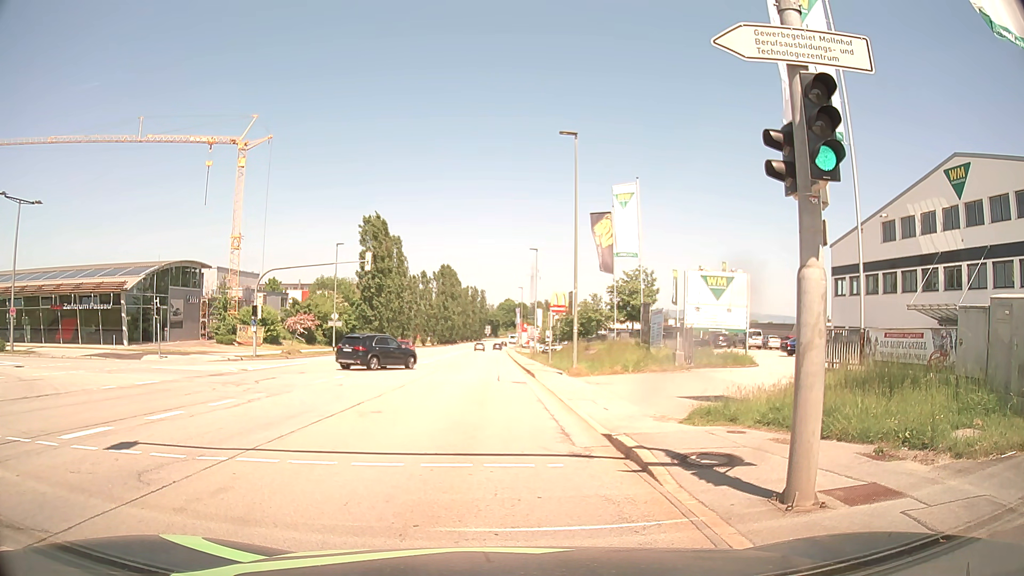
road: secondary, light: Day
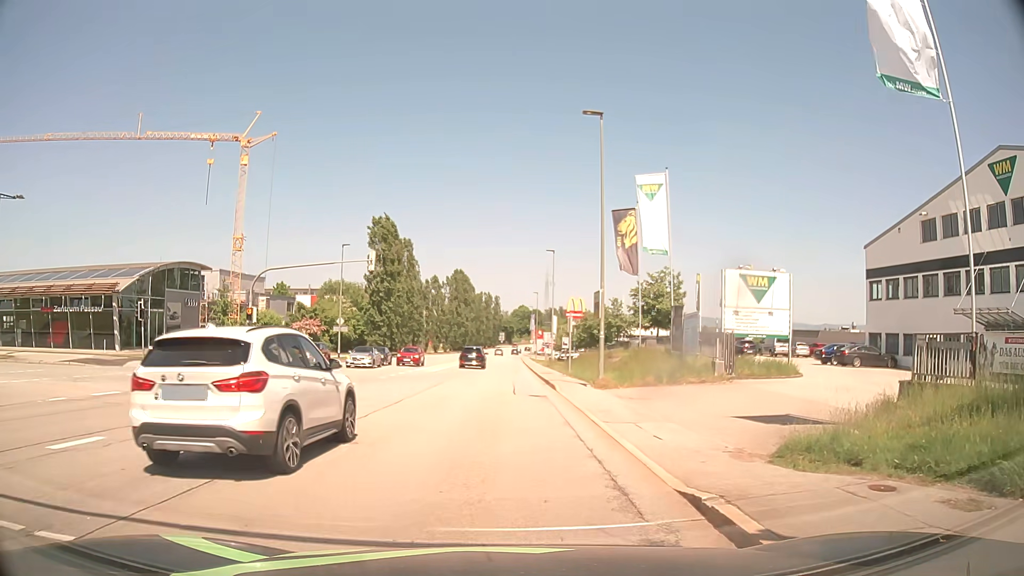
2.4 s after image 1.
(0.0, +3.9) m; -1°
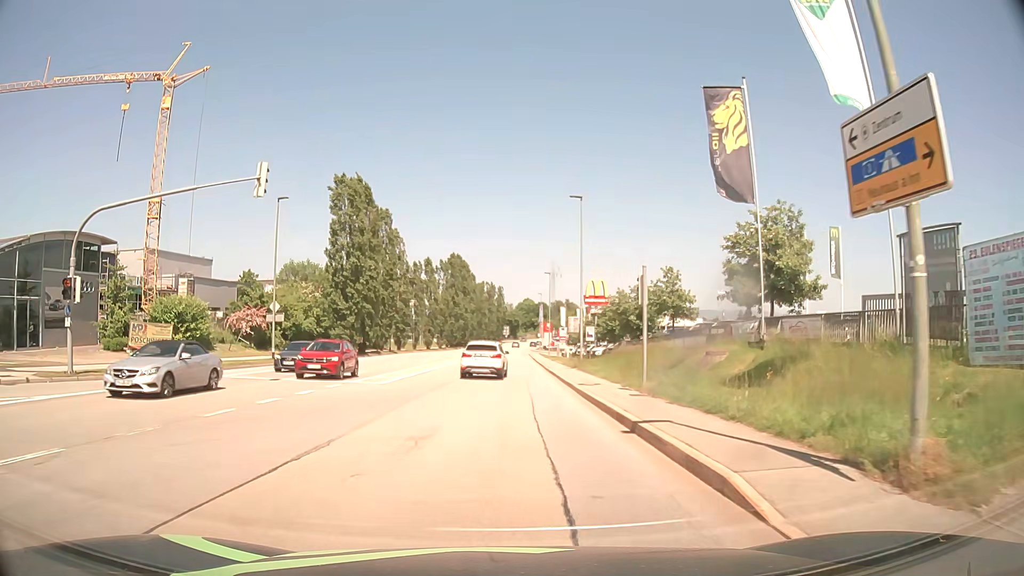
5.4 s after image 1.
(0.0, +20.1) m; 0°
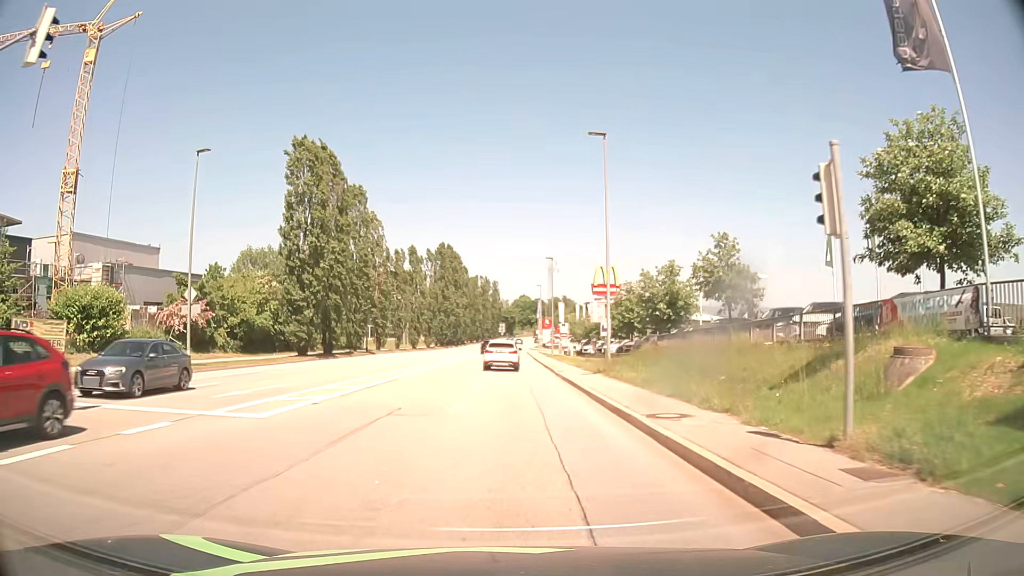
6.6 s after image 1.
(0.0, +12.1) m; 0°
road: tertiary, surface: asphalt
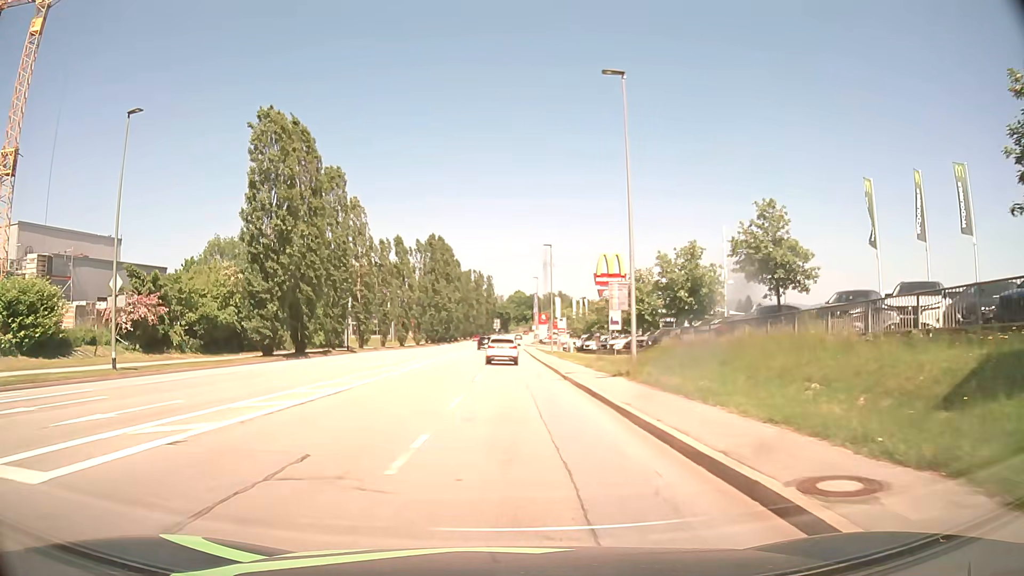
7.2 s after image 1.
(0.0, +6.5) m; 0°
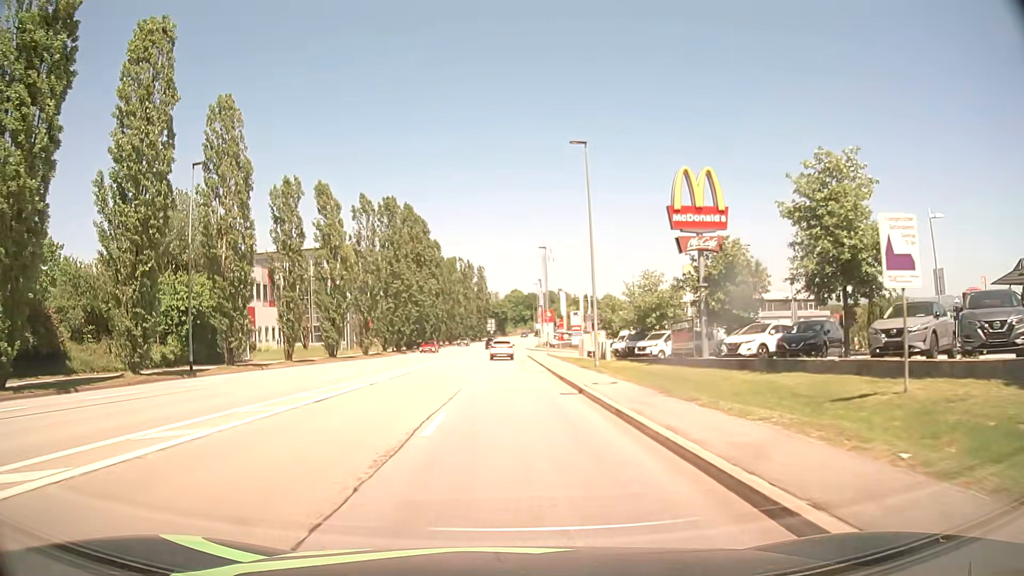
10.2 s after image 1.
(+0.3, +33.1) m; +1°
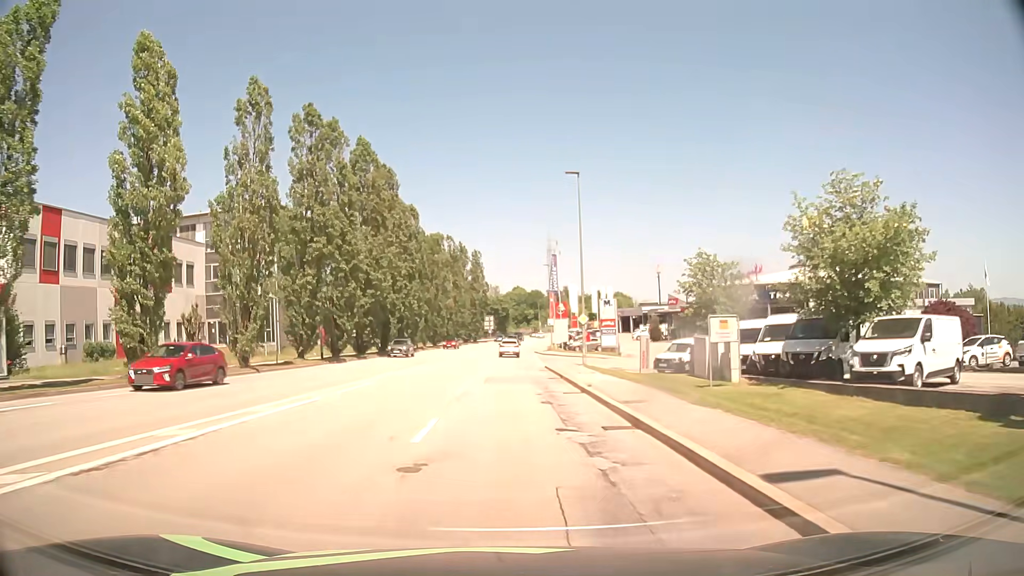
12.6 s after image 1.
(-0.2, +29.3) m; -1°
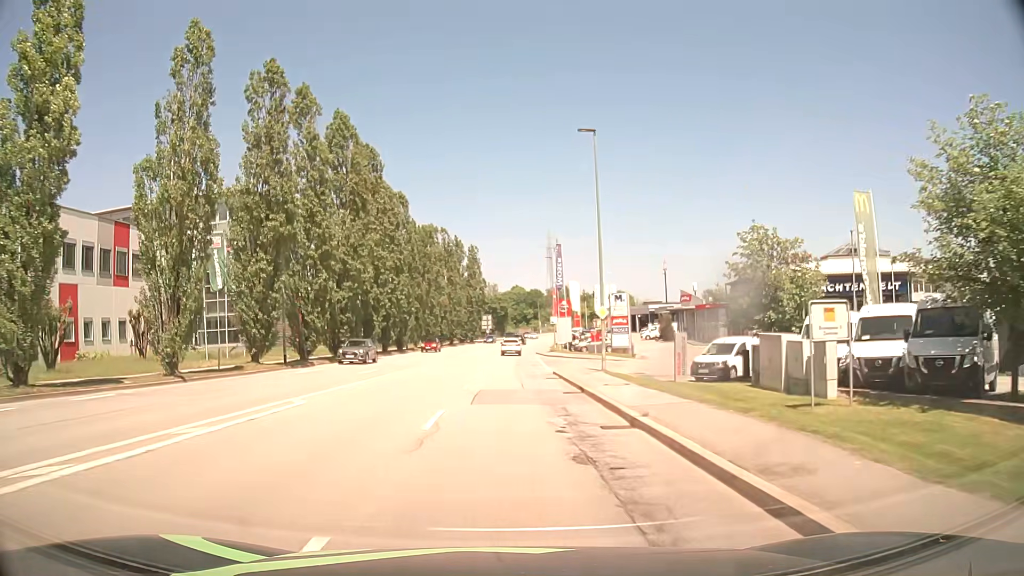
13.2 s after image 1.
(0.0, +7.5) m; 0°
(0, +10) (0, +20) (0, +30) (0, +40) (+1, +50) (+1, +60) (+1, +70) (+2, +80) (+3, +90) (+4, +100) m
